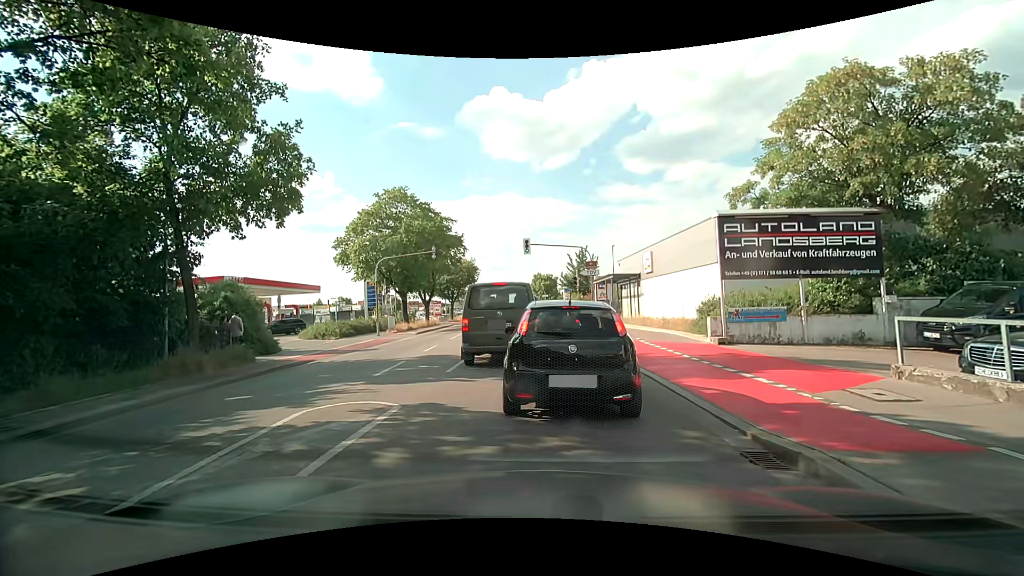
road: secondary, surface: asphalt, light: Day
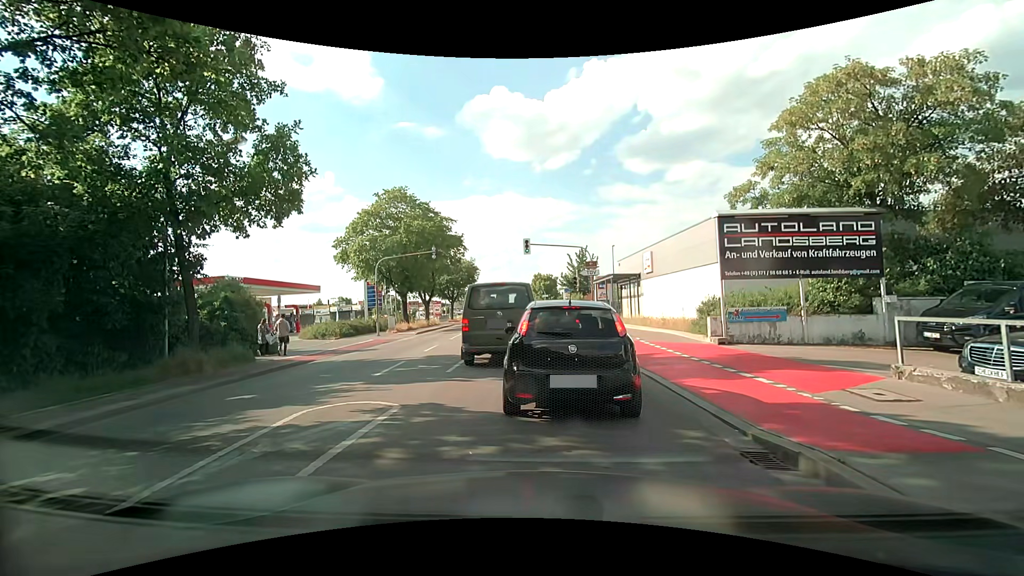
(0.0, 0.0) m; 0°
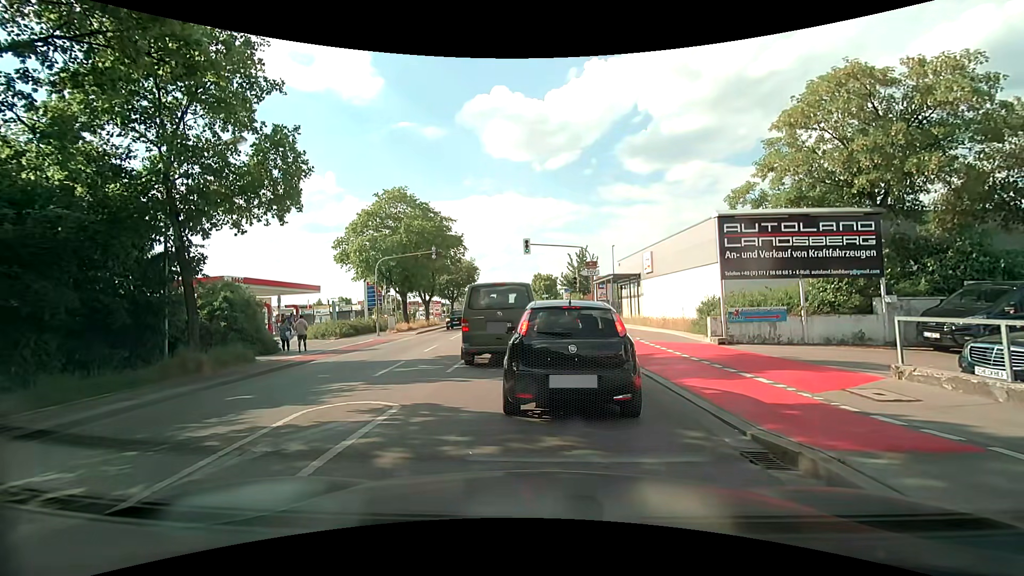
(0.0, 0.0) m; 0°
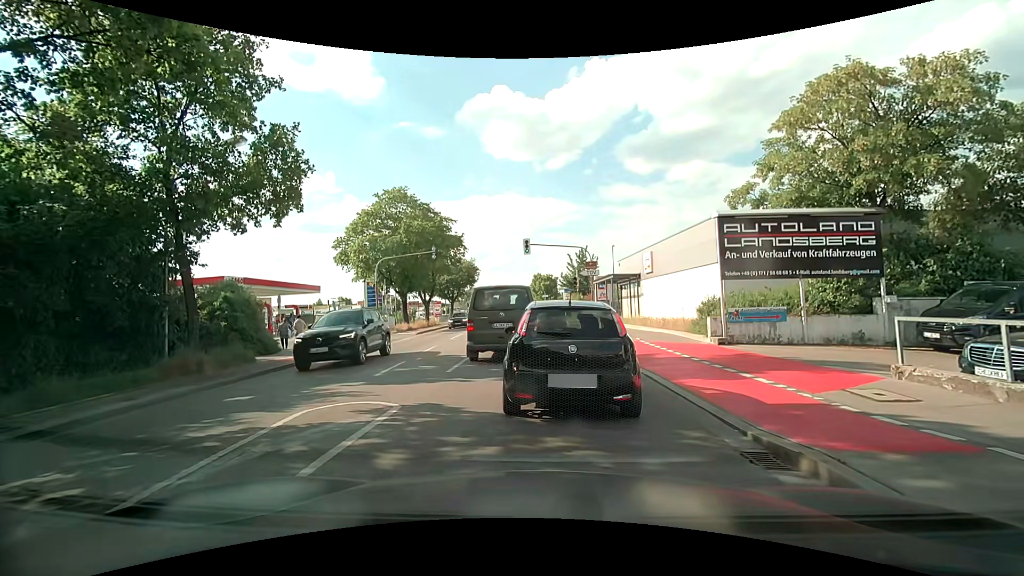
(0.0, 0.0) m; 0°
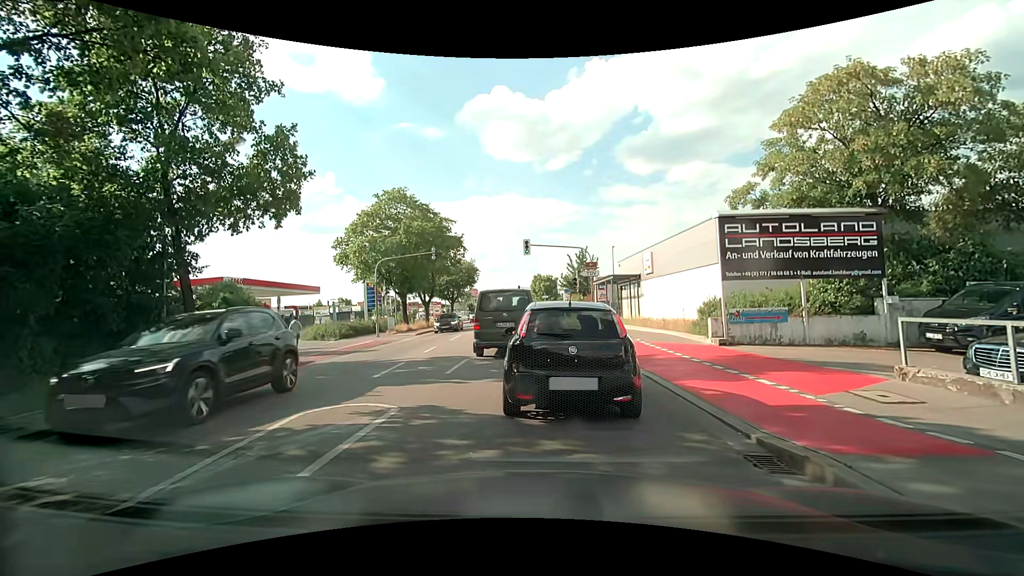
(0.0, +0.1) m; 0°
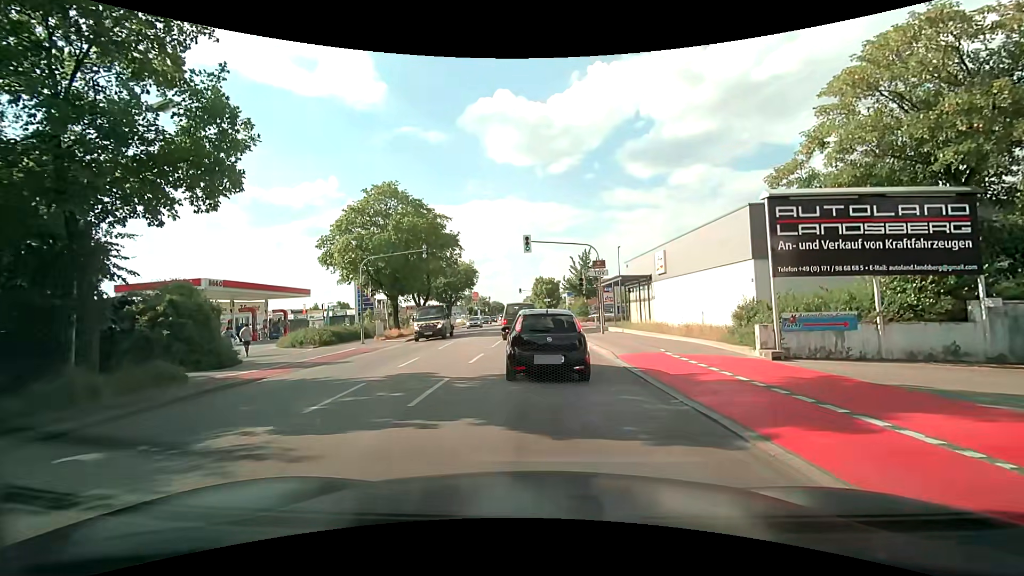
(-0.1, +3.5) m; -2°
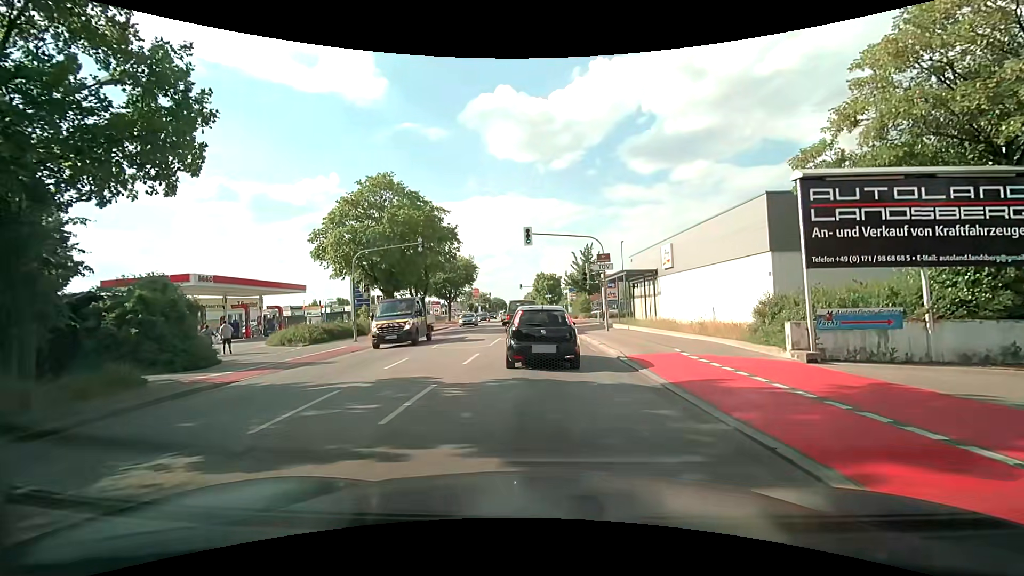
(0.0, +1.5) m; -1°
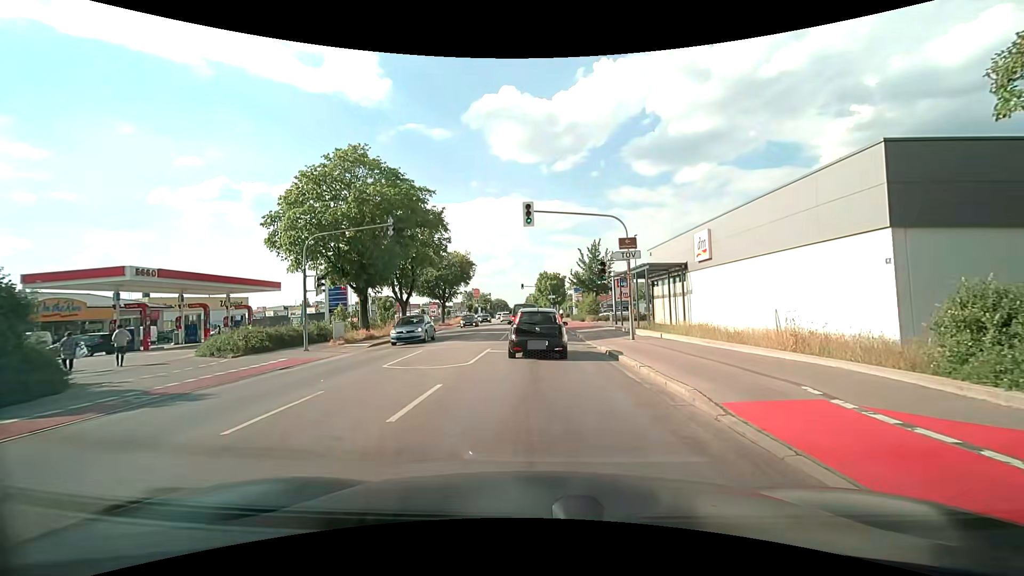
(0.0, +6.8) m; 0°
(0, +10) (0, +20) (0, +30) (0, +40) (0, +50) (0, +60) (0, +70) (0, +80) (-1, +90) (-1, +100) m
